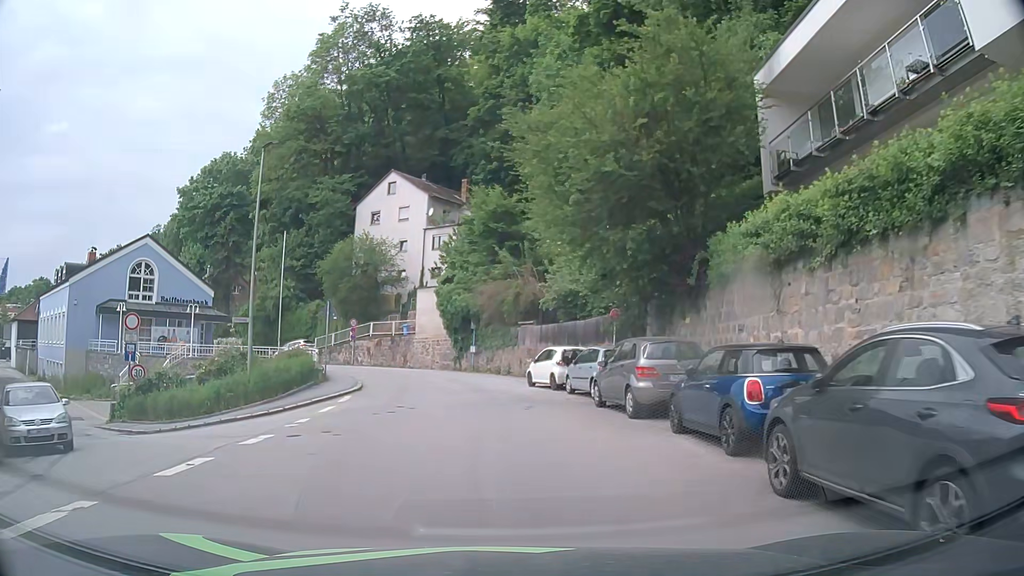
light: Day
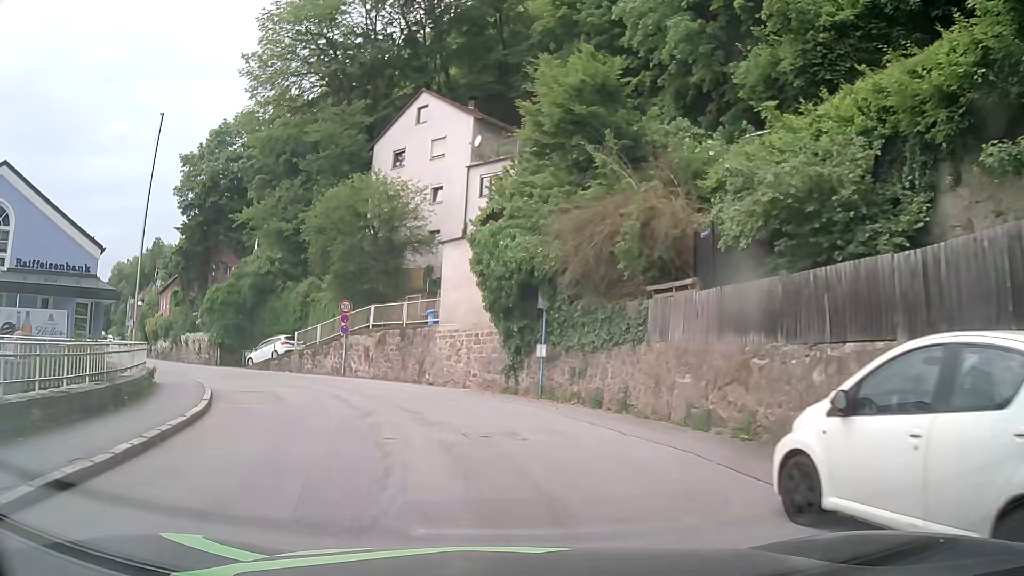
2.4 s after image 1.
(-0.5, +19.7) m; -7°
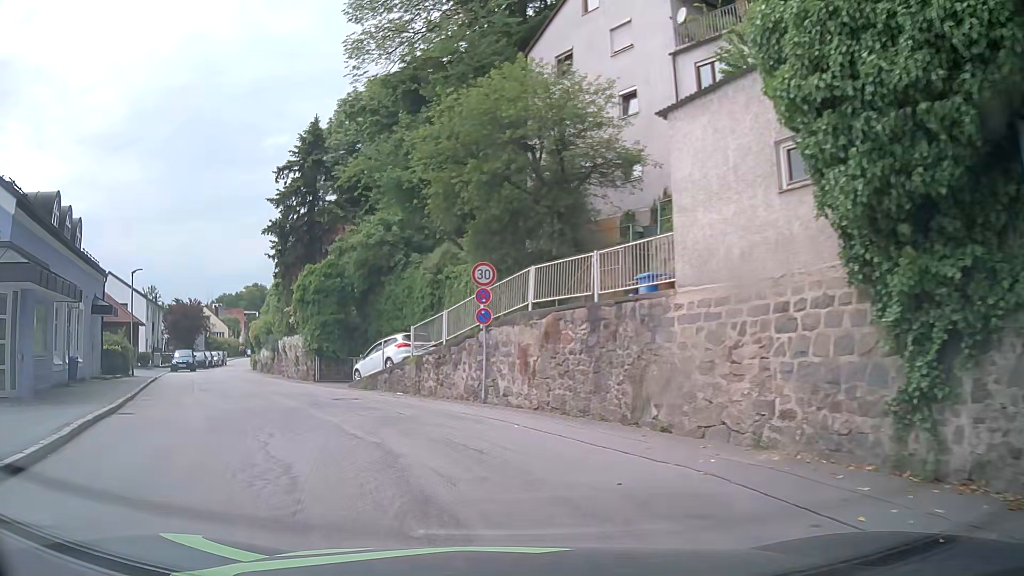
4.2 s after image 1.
(-1.3, +13.9) m; -14°
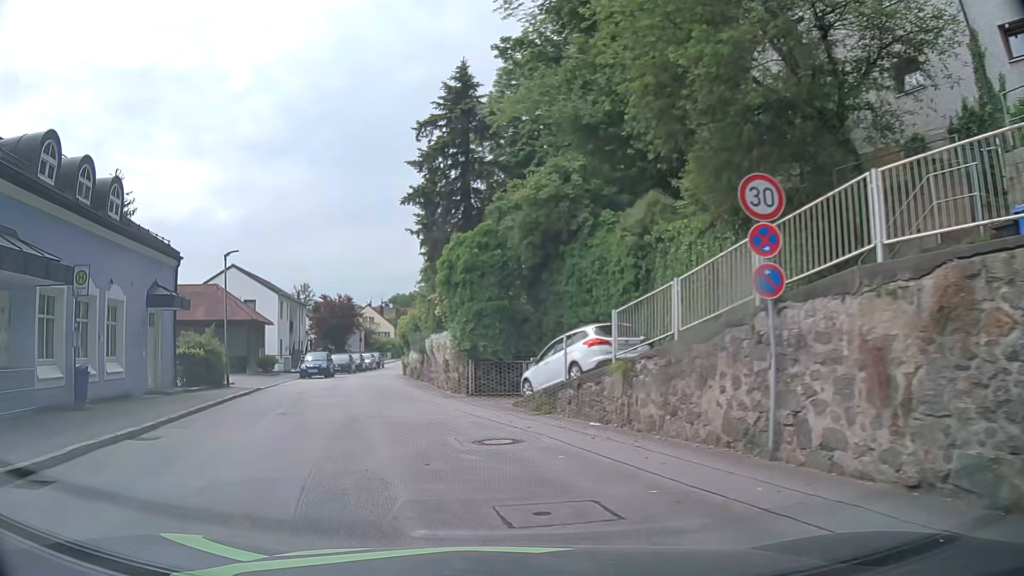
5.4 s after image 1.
(-1.2, +8.3) m; -15°
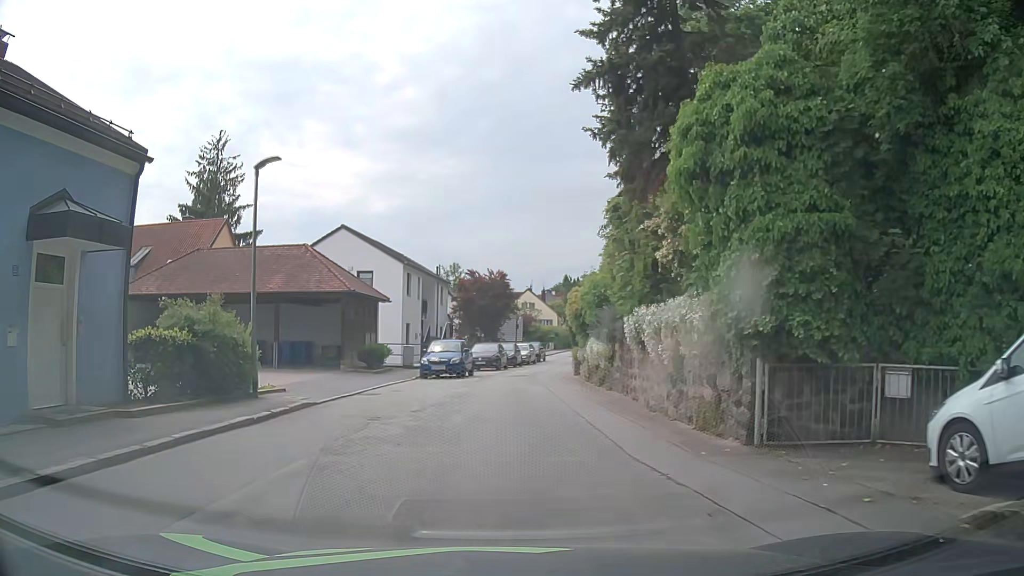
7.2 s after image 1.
(-2.1, +12.2) m; -14°
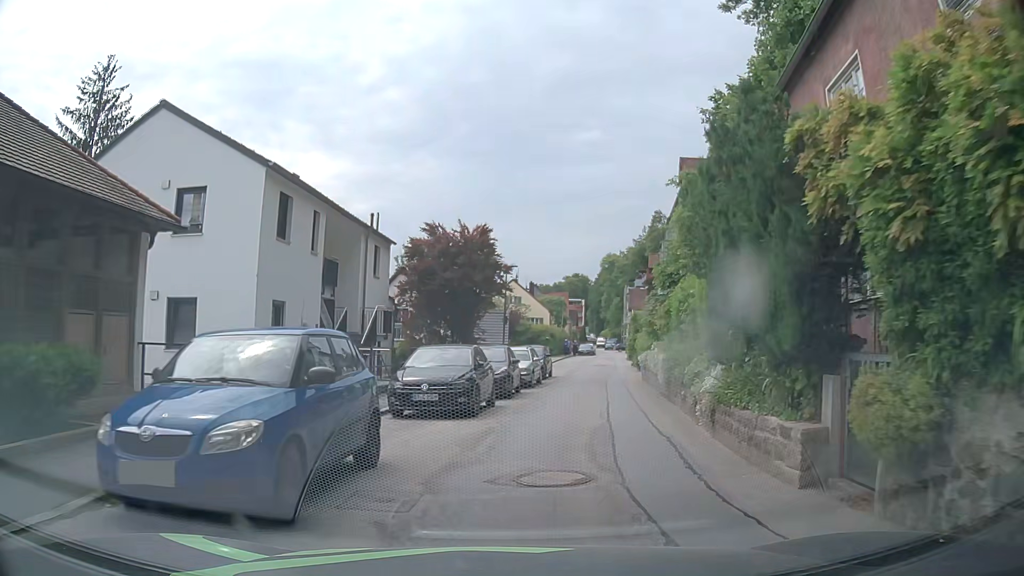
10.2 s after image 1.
(-0.4, +20.9) m; +1°
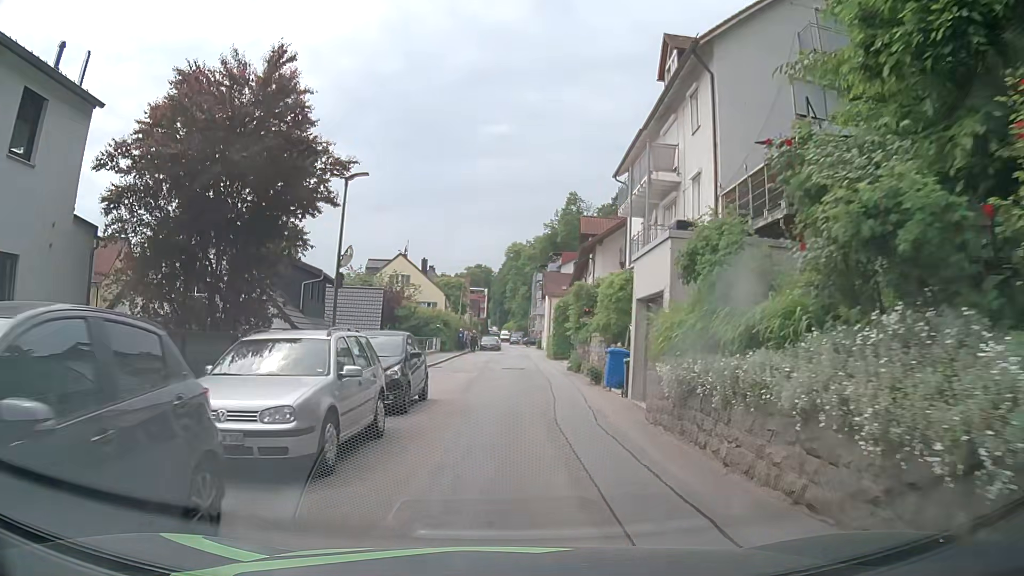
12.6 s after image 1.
(+1.5, +17.2) m; +8°
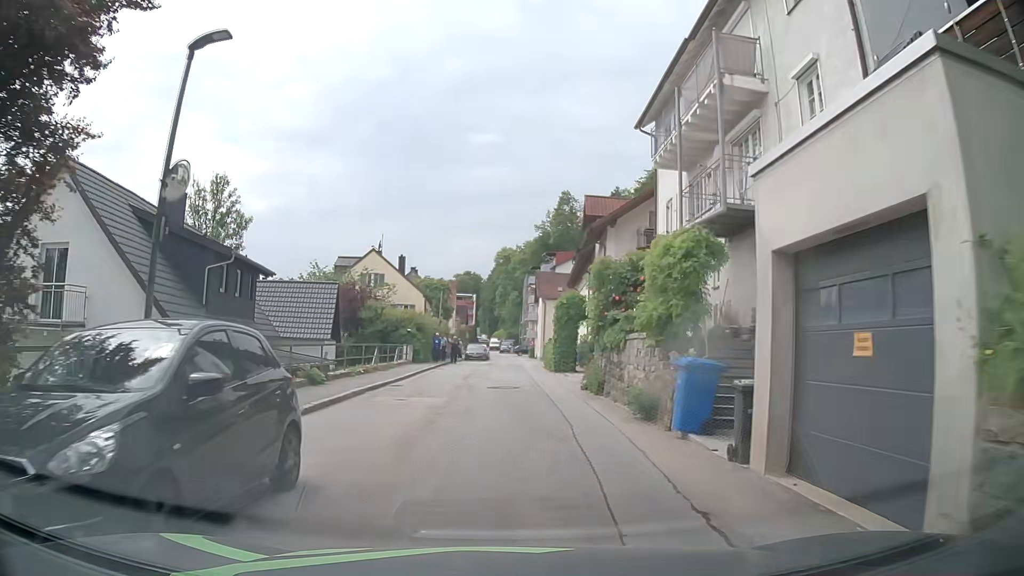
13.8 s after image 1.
(+0.1, +8.8) m; 0°
(0, +10) (0, +20) (0, +30) (+1, +40) (+1, +50) (+1, +60) (+2, +70) (+2, +80) (+1, +90) (0, +100) m
